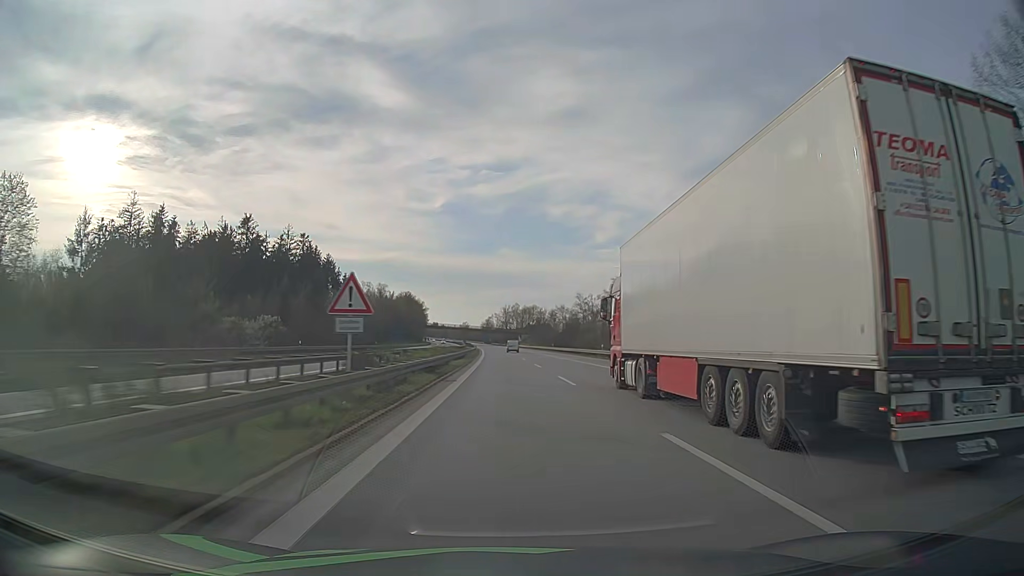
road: motorway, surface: asphalt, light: Day
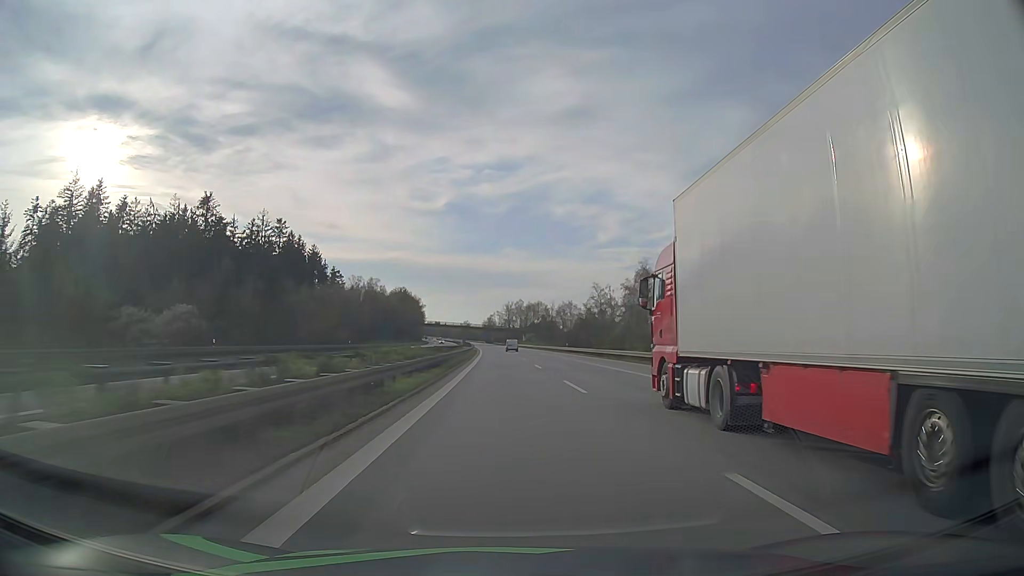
(0.0, +21.6) m; 0°
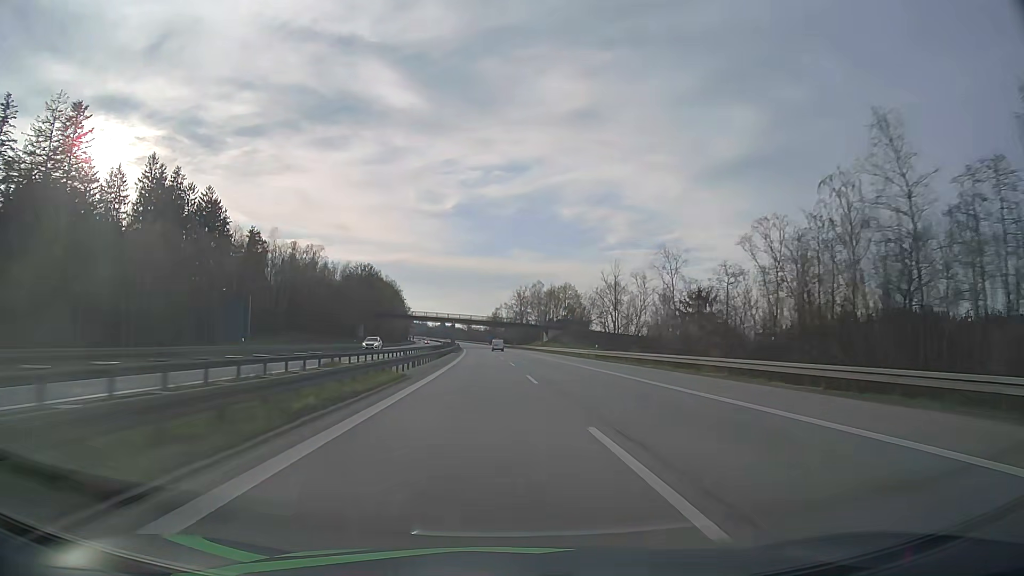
(-1.0, +86.8) m; -1°
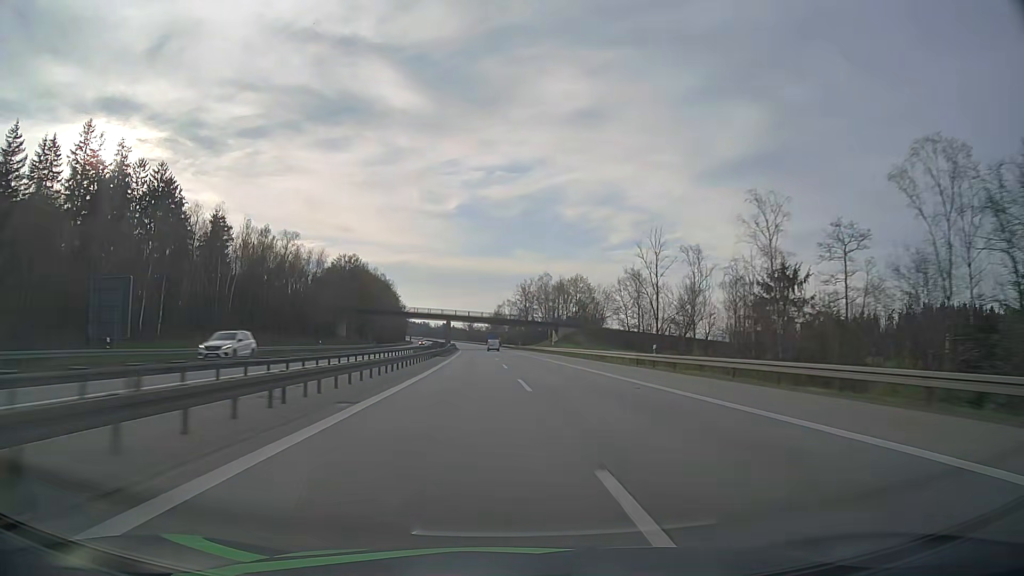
(0.0, +21.7) m; 0°
(0, +10) (0, +20) (0, +30) (0, +40) (0, +50) (-1, +60) (-1, +70) (-1, +80) (-1, +90) (-2, +100) m
